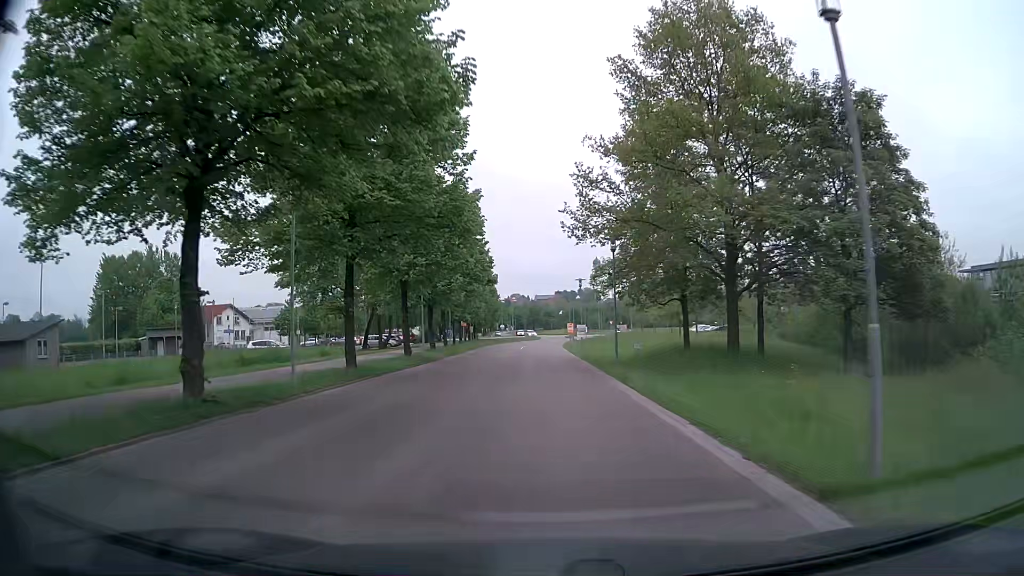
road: tertiary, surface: asphalt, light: Day
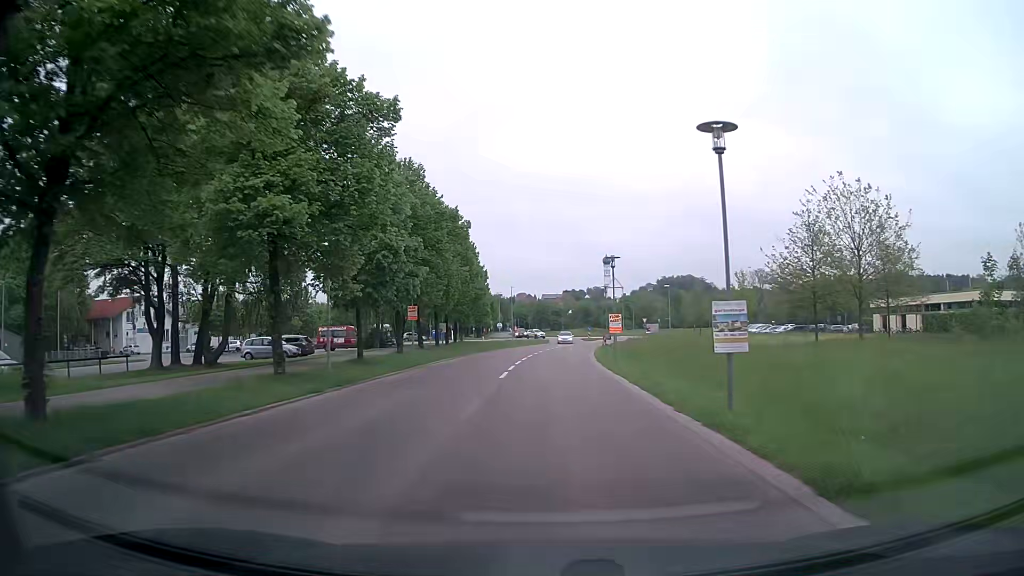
(-0.8, +35.1) m; -2°
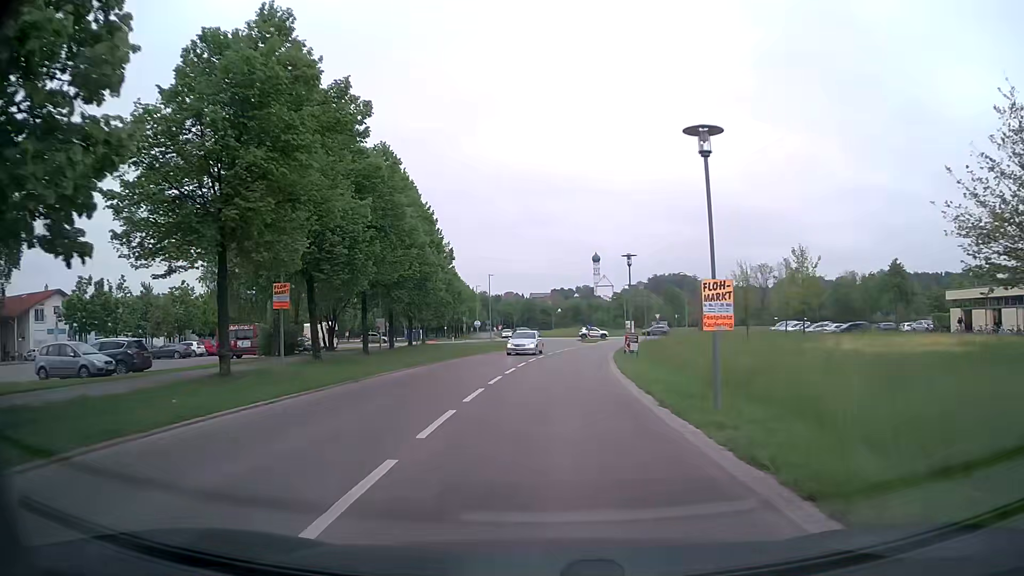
(+0.3, +20.7) m; +2°
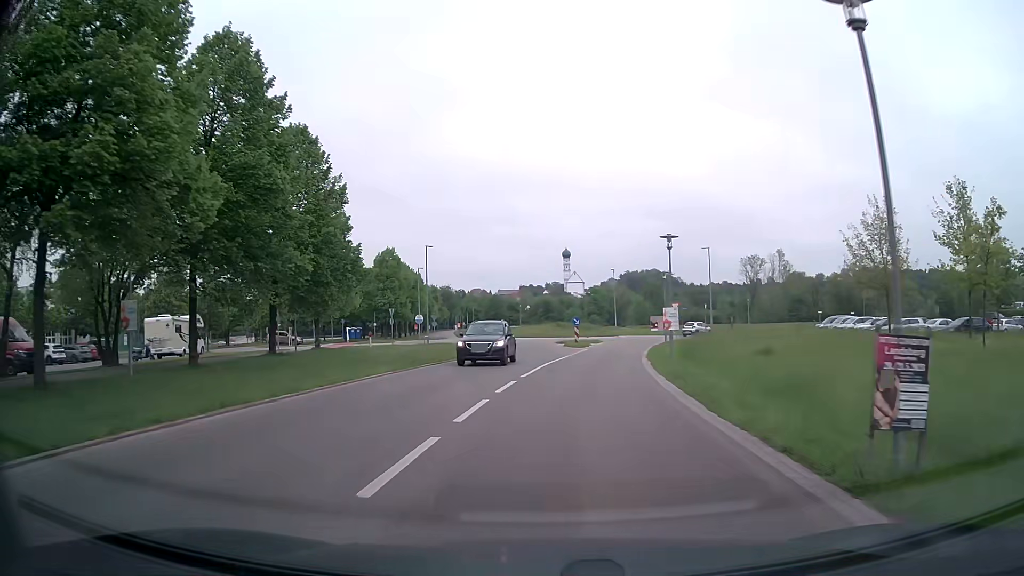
(+0.3, +25.7) m; +2°
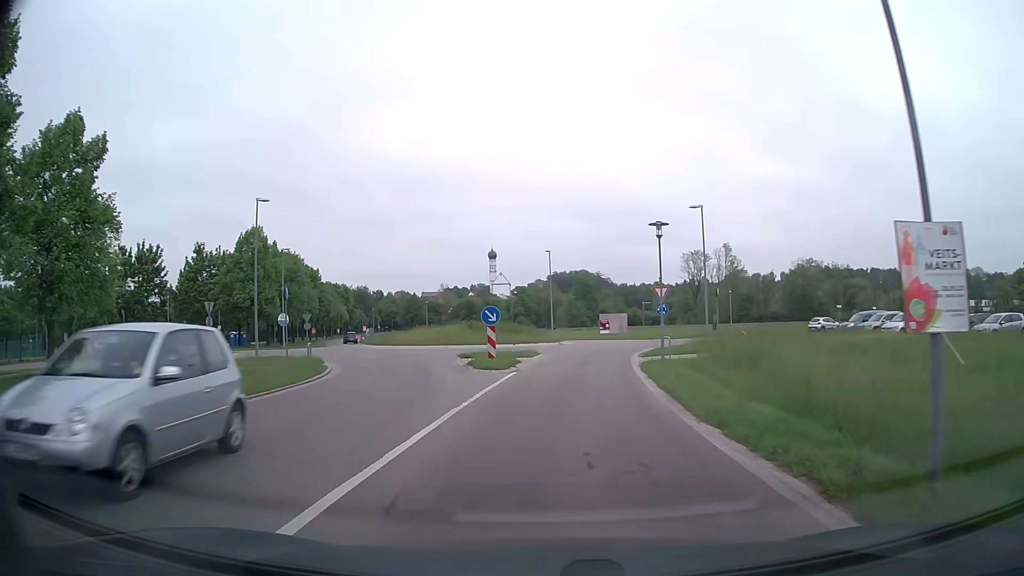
(+1.3, +21.4) m; +6°
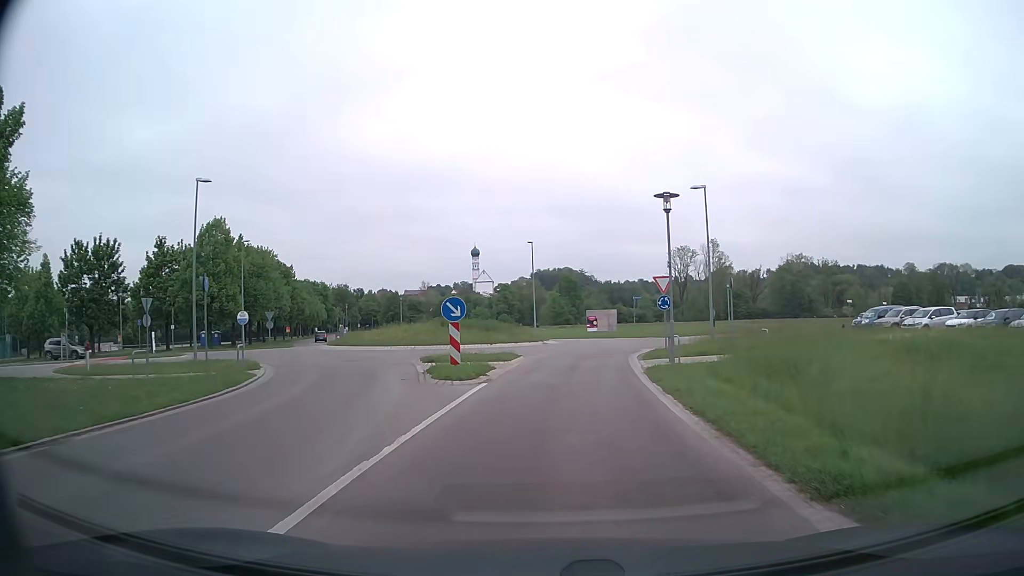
(+0.1, +4.8) m; +2°
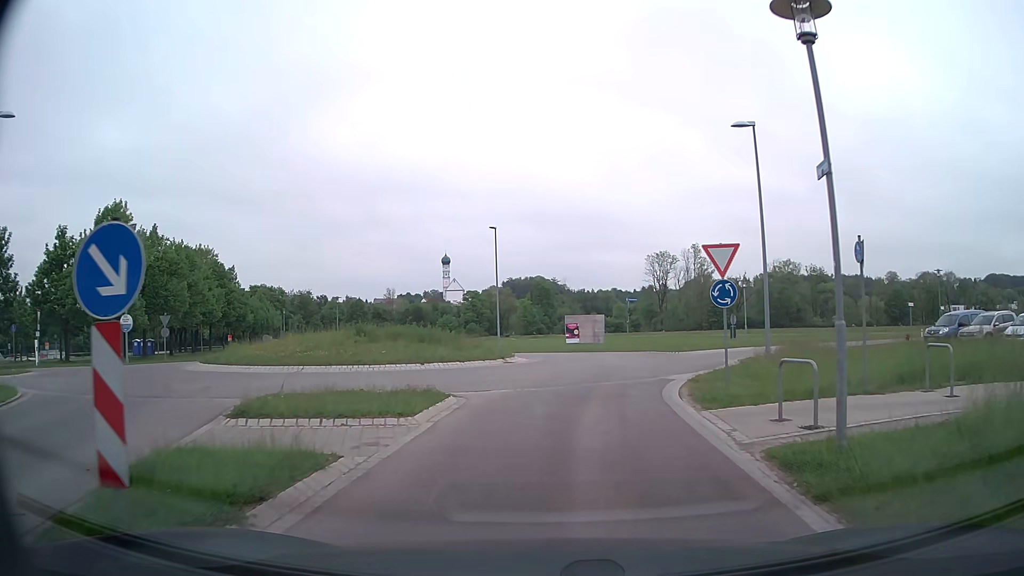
(+0.2, +12.4) m; +2°
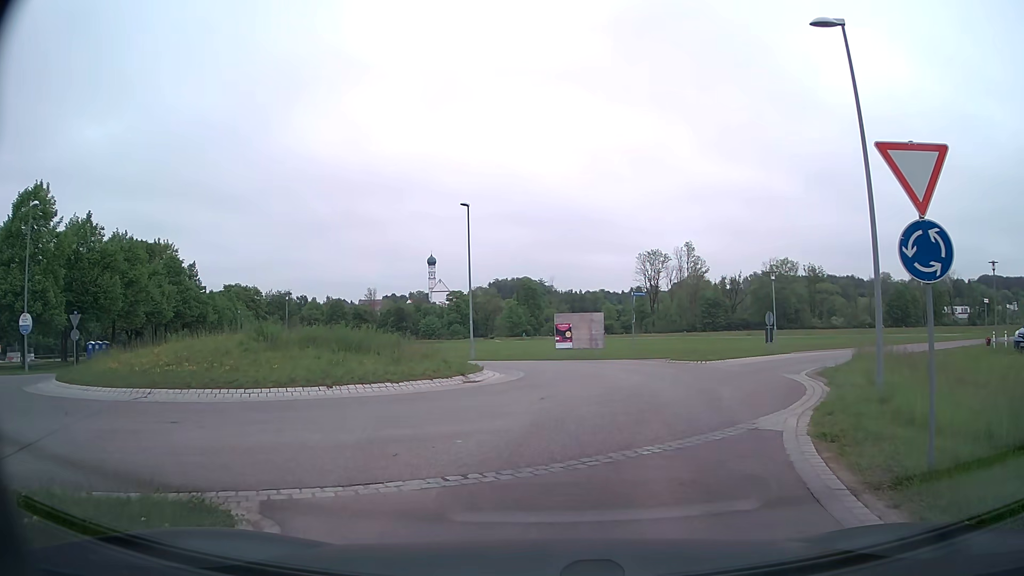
(+0.1, +8.2) m; +1°
(0, +10) (+1, +20) (-2, +29) (-10, +35) (-17, +42) (-24, +50) (-29, +58) (-34, +67) (-38, +76) (-42, +85) m
